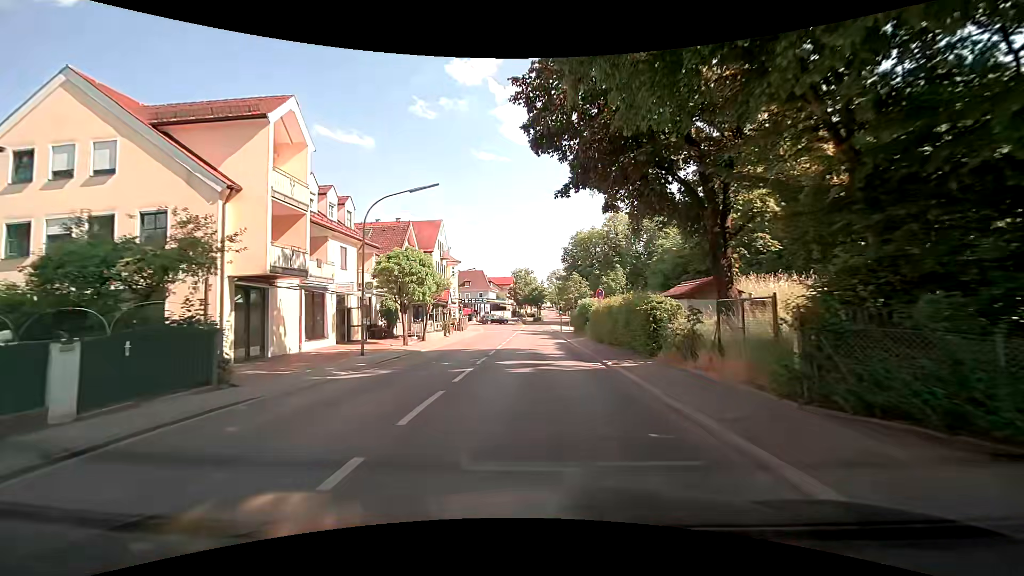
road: secondary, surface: asphalt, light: Day
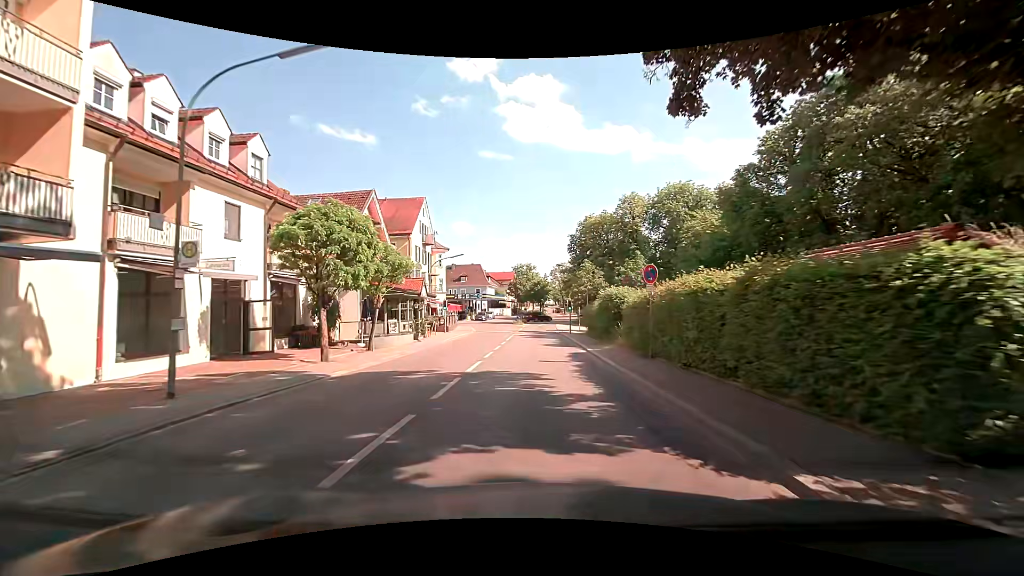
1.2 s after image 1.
(0.0, +11.1) m; -1°
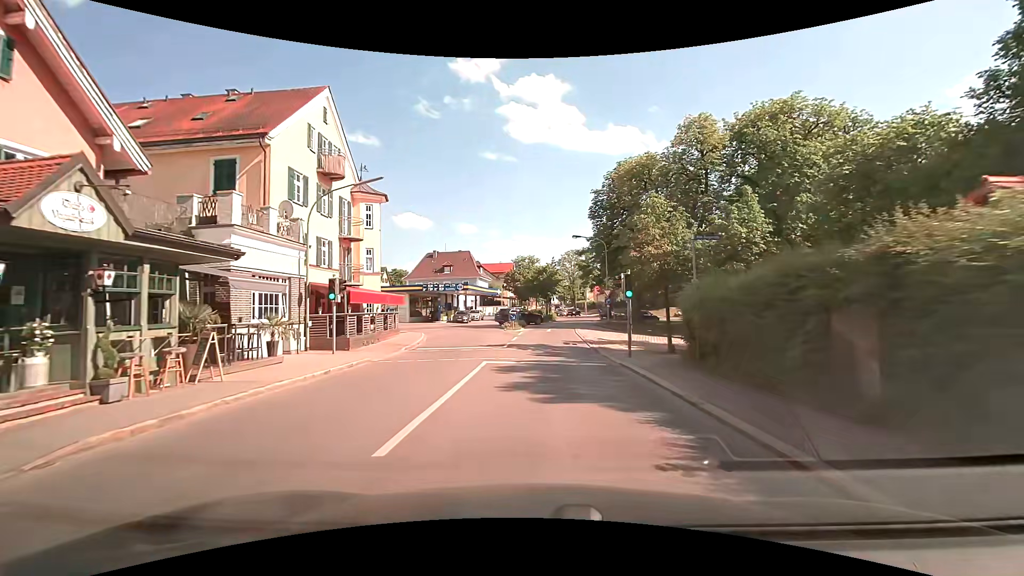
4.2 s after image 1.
(+0.2, +25.9) m; 0°
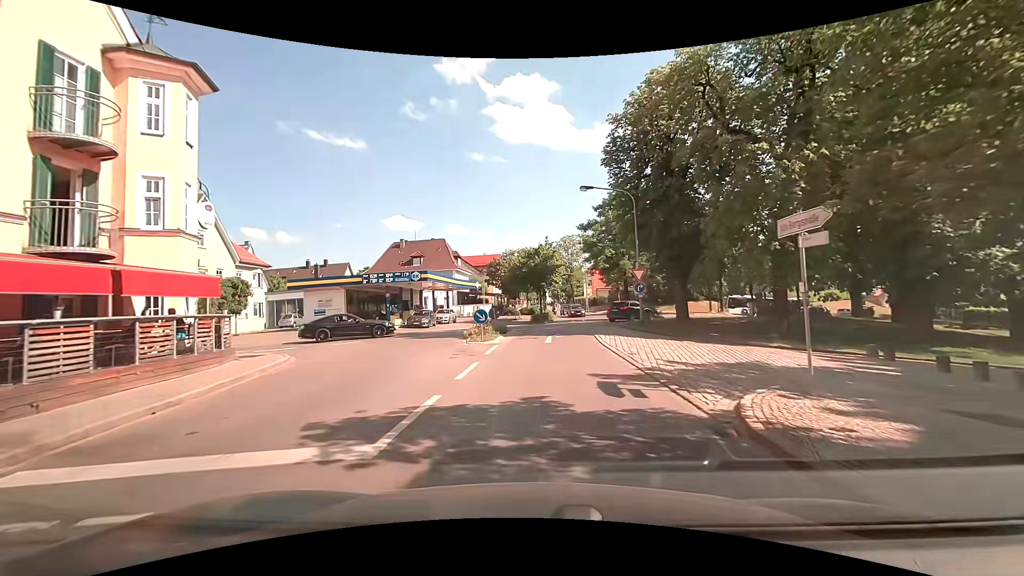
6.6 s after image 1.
(+0.2, +17.1) m; +2°
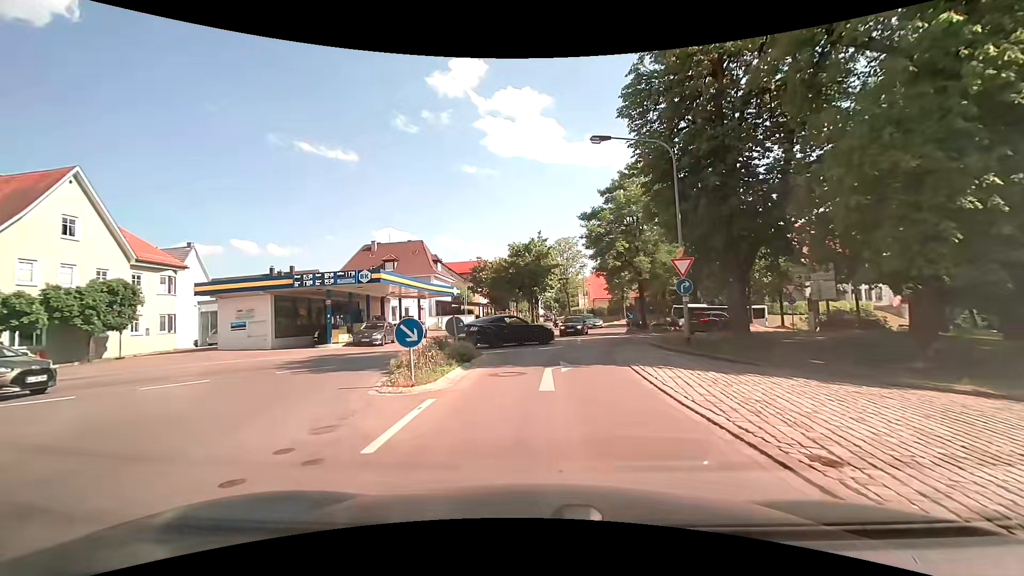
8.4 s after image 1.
(0.0, +9.9) m; 0°
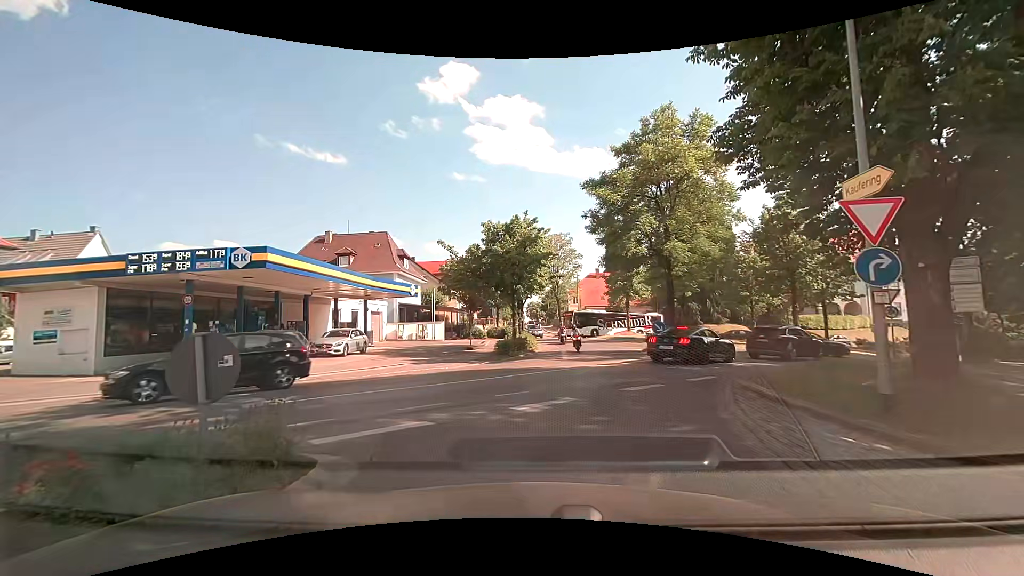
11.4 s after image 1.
(+0.2, +11.0) m; +1°
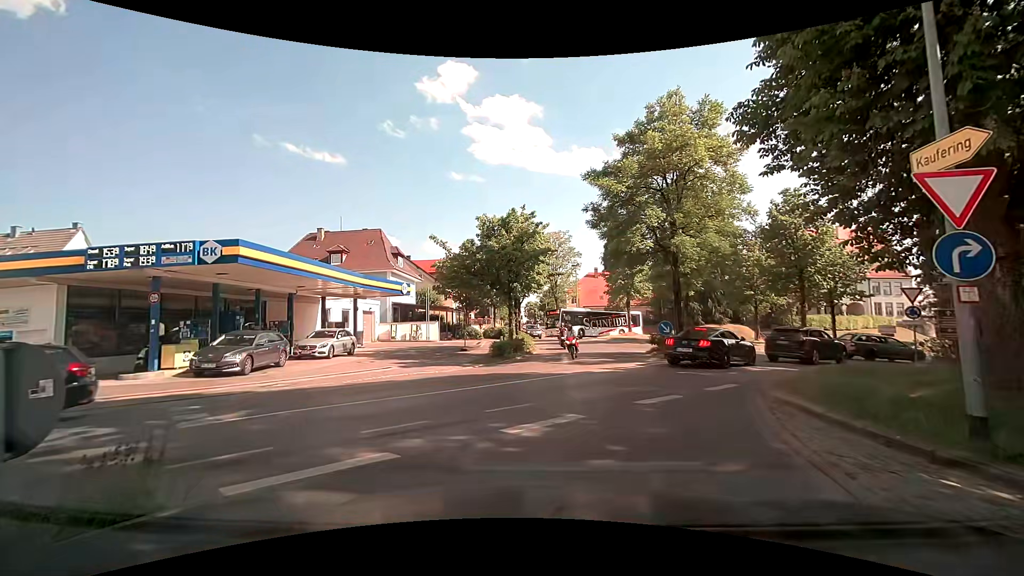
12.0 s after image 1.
(0.0, +1.5) m; +1°
